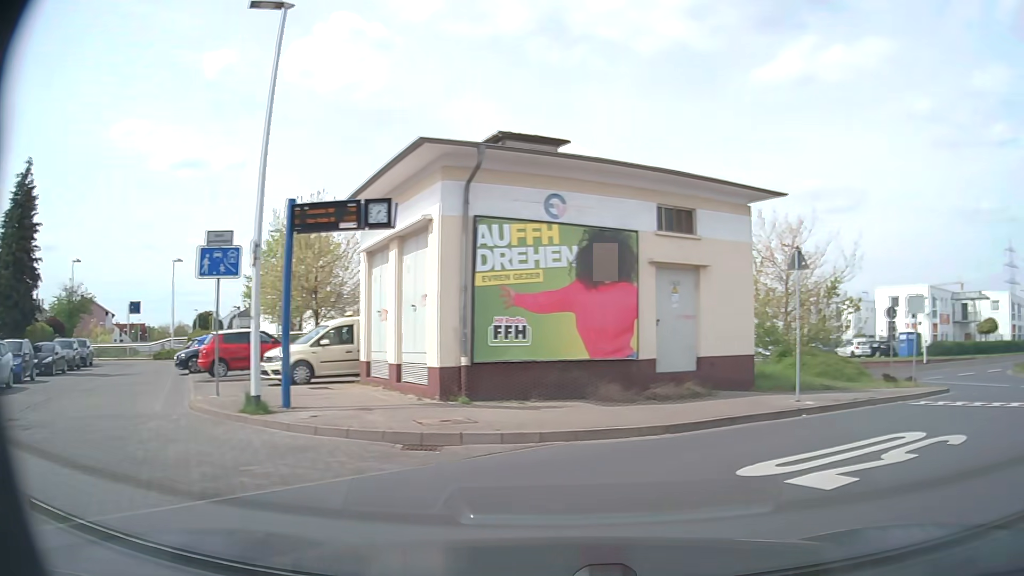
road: residential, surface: asphalt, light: Day
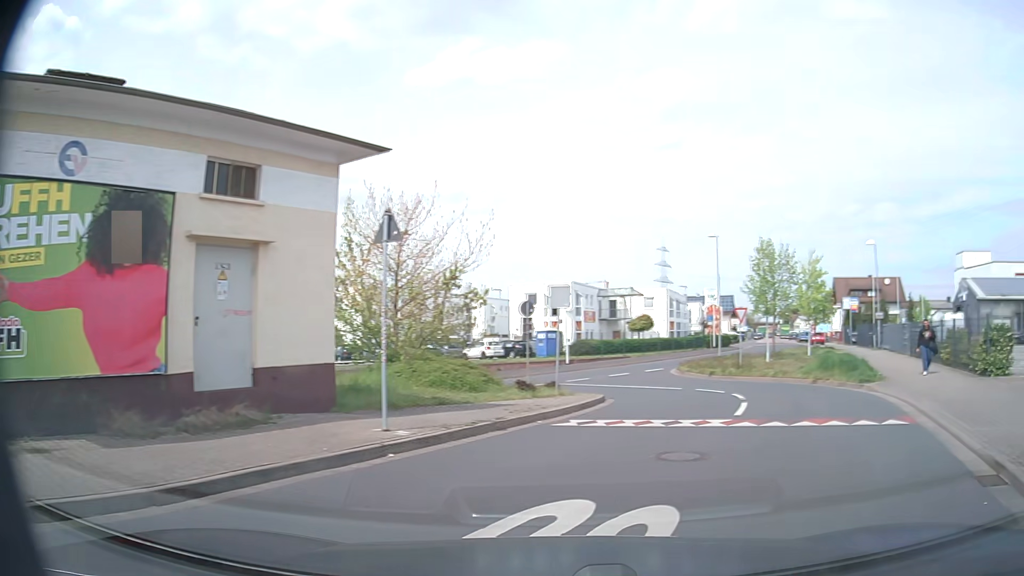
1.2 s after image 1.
(+1.0, +4.1) m; +30°
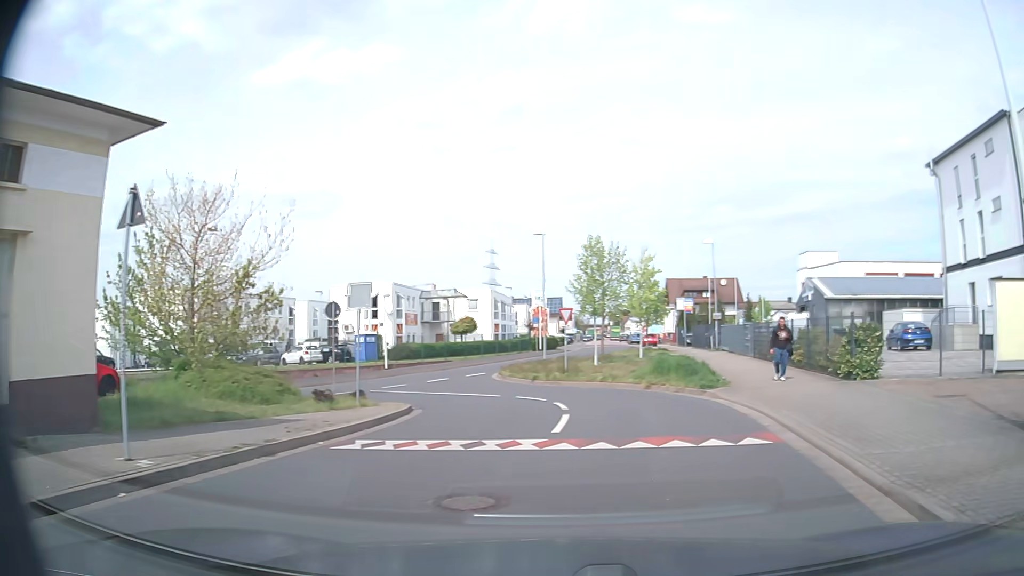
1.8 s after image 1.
(+0.3, +2.1) m; +15°
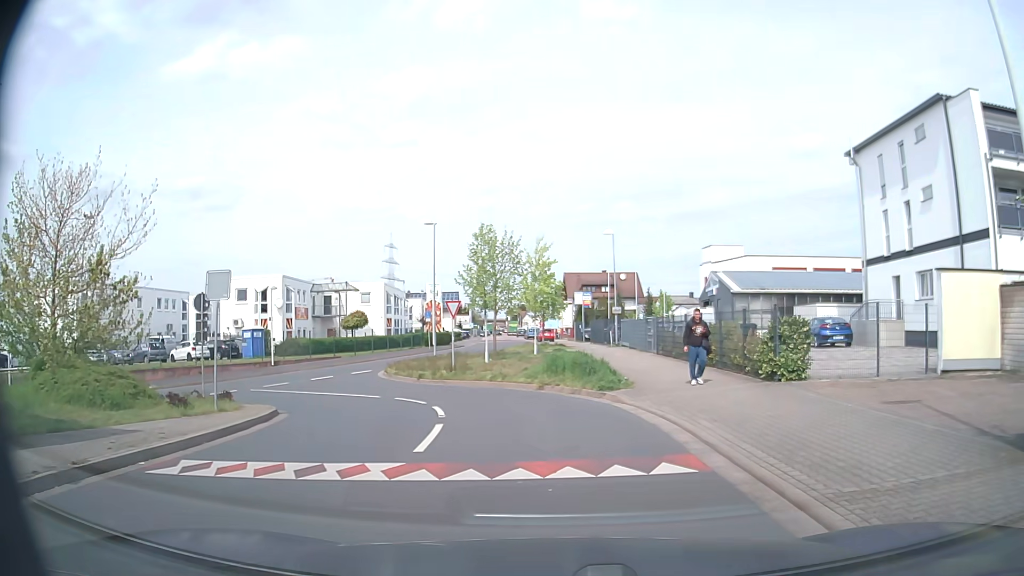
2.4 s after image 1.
(+0.2, +2.2) m; +9°
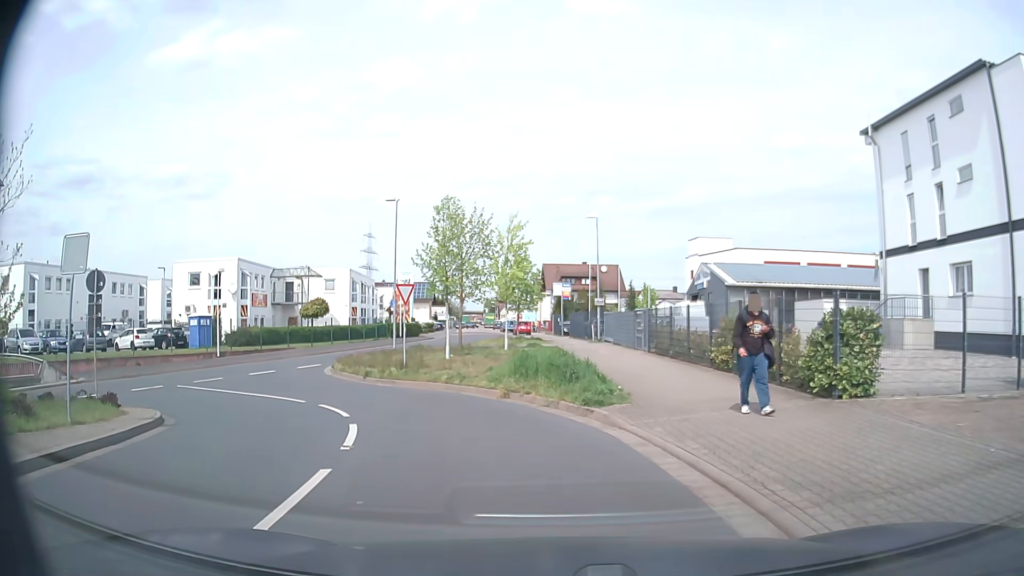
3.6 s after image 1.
(+0.2, +4.7) m; +2°
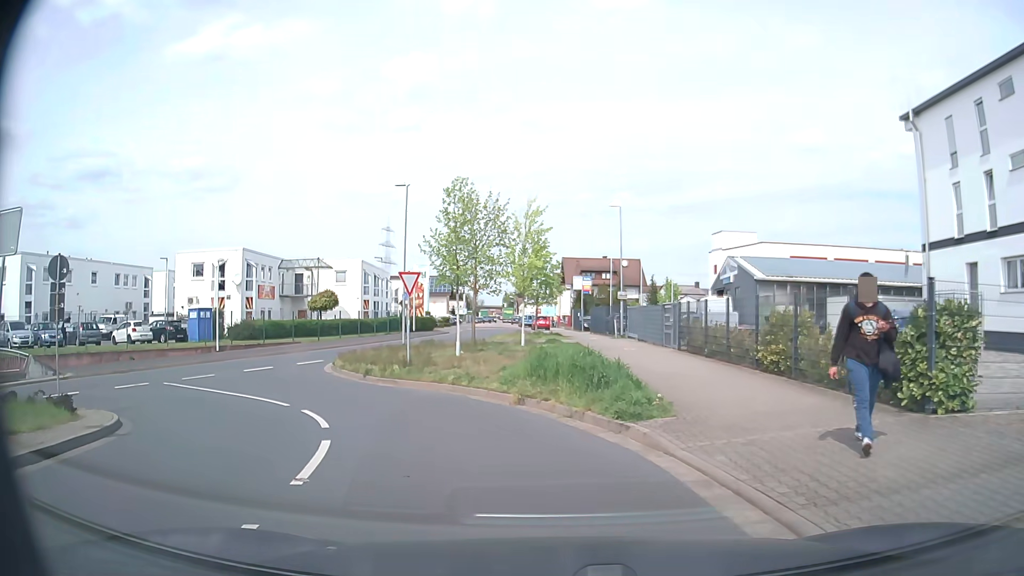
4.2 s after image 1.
(0.0, +2.4) m; 0°
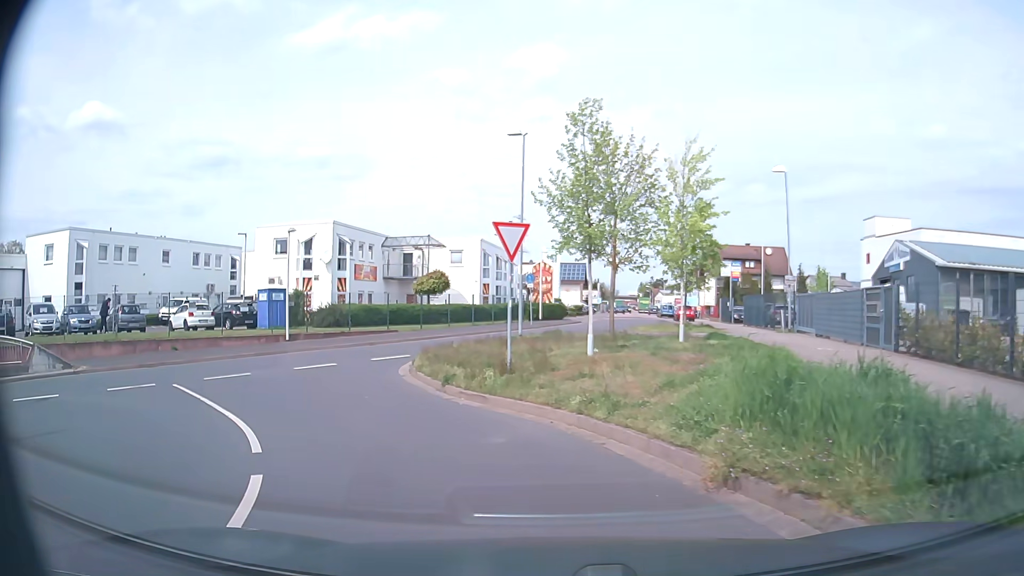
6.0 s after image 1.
(-0.6, +7.5) m; -11°
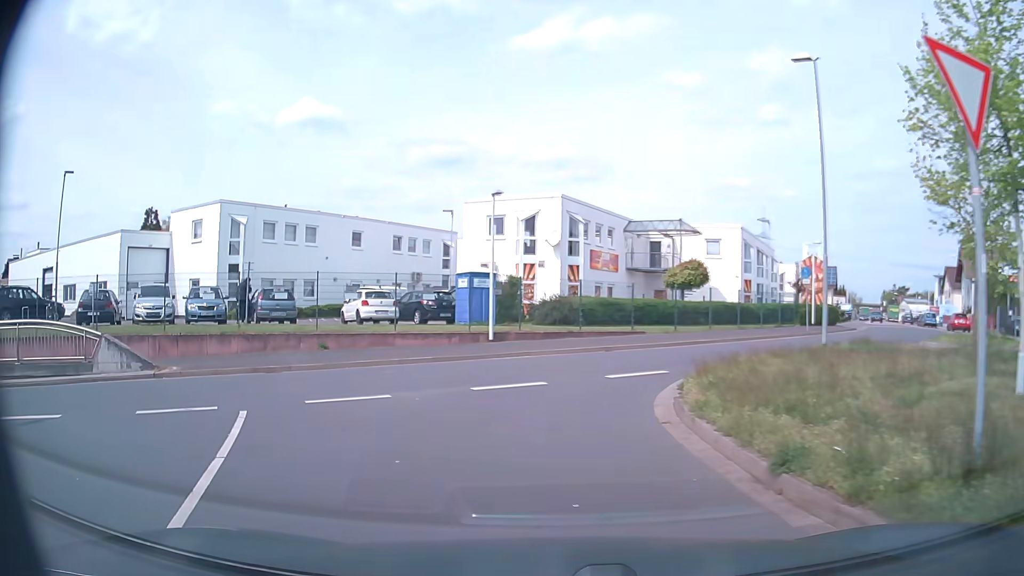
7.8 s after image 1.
(-1.3, +8.2) m; -20°
(-2, +10) (-11, +14) (-20, +11) (-30, +8) (-40, +7) (-50, +7) (-60, +8) (-70, +11) (-79, +15) (-87, +20) m
